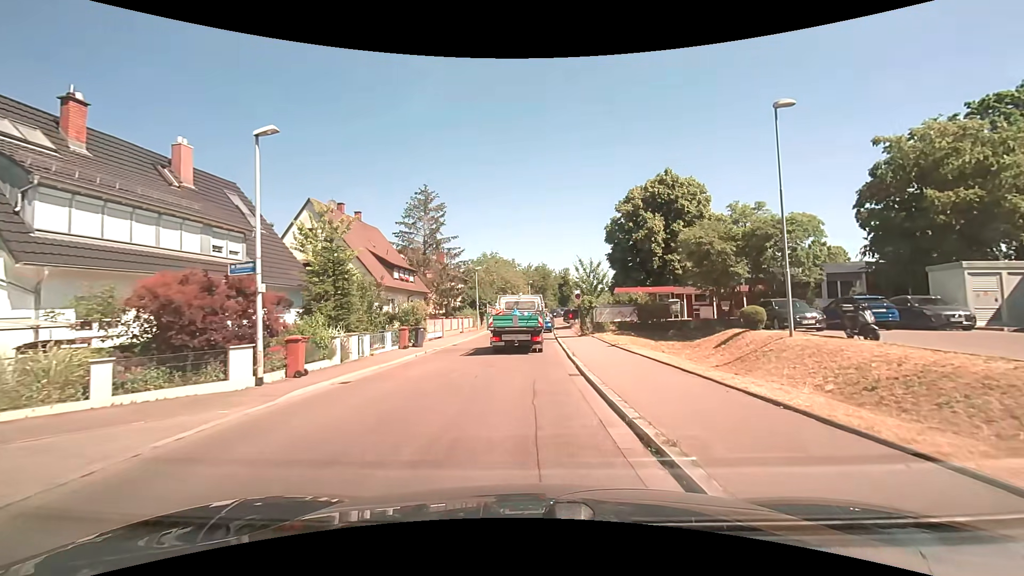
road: unclassified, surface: asphalt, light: Day
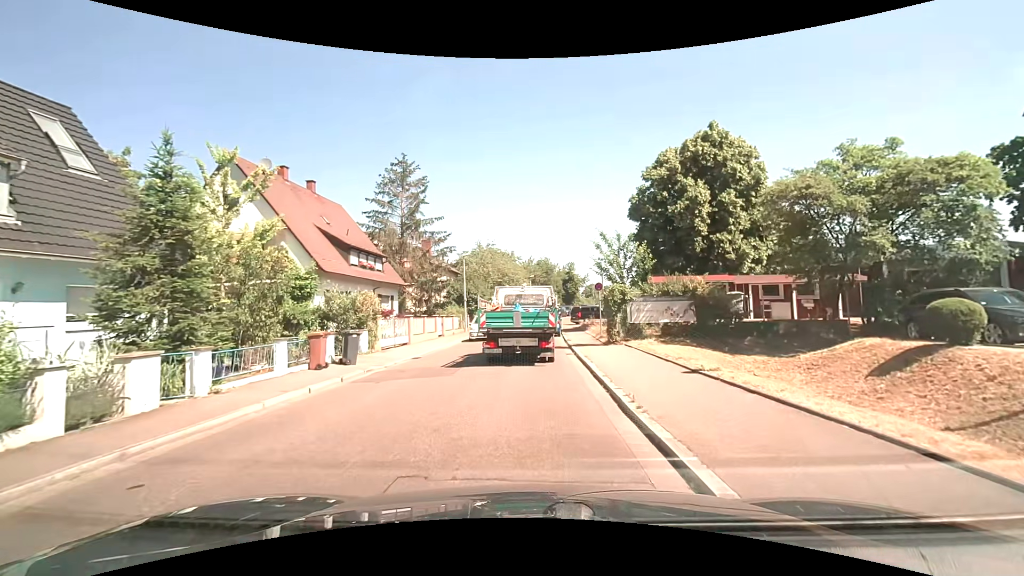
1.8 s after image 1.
(0.0, +9.7) m; +1°
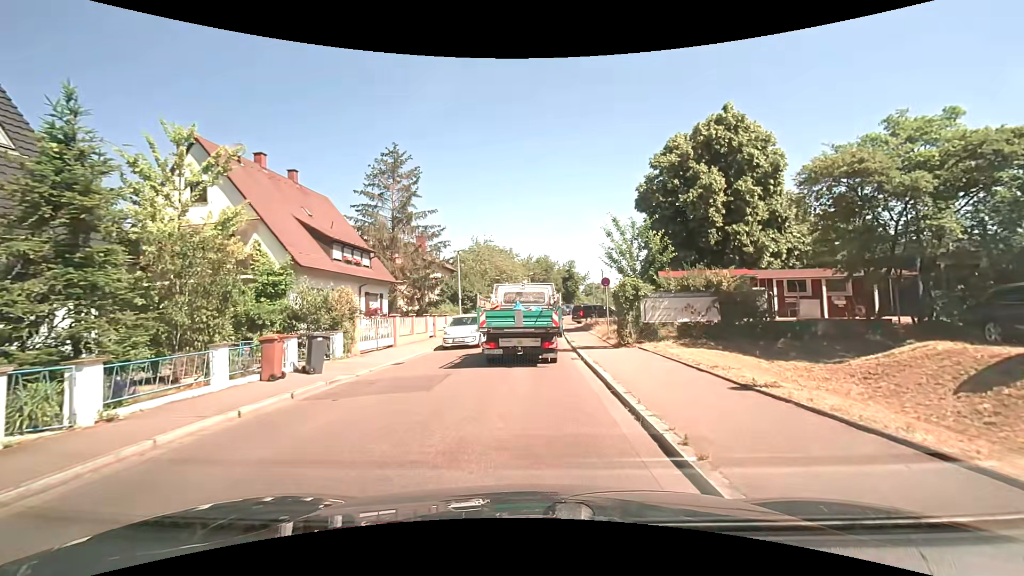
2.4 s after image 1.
(0.0, +2.5) m; -1°
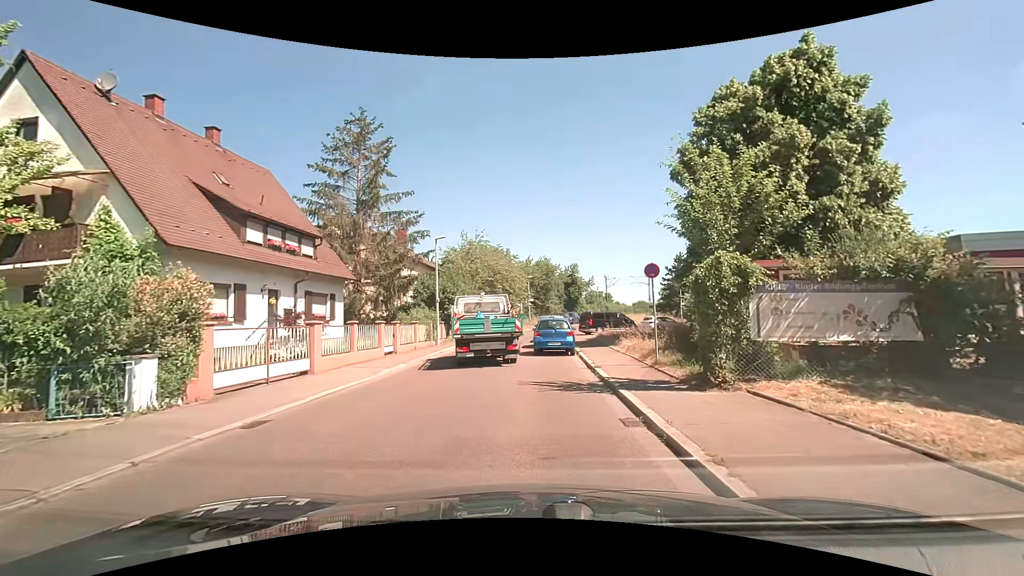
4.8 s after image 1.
(0.0, +8.4) m; 0°
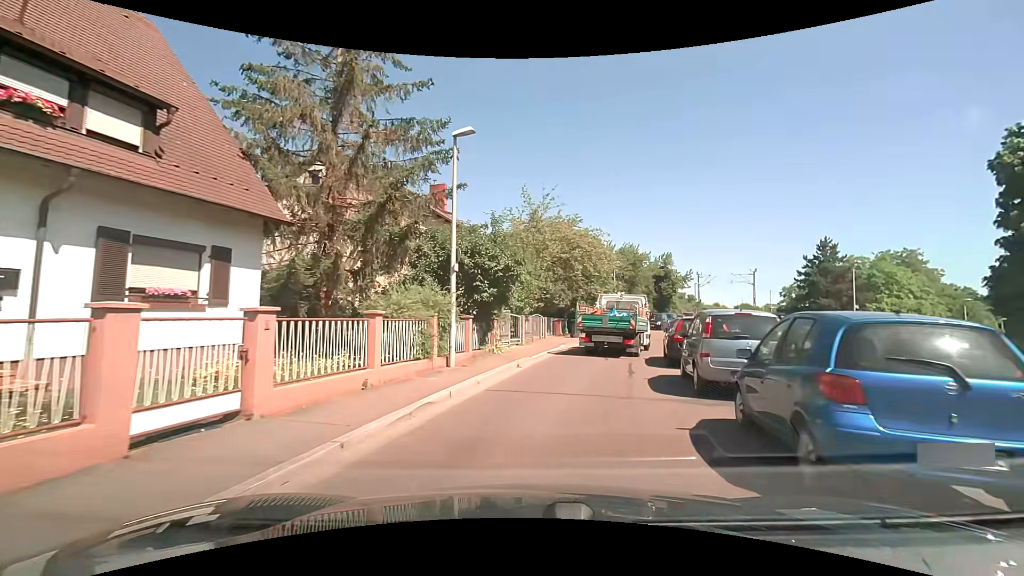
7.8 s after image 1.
(-1.4, +15.8) m; -8°
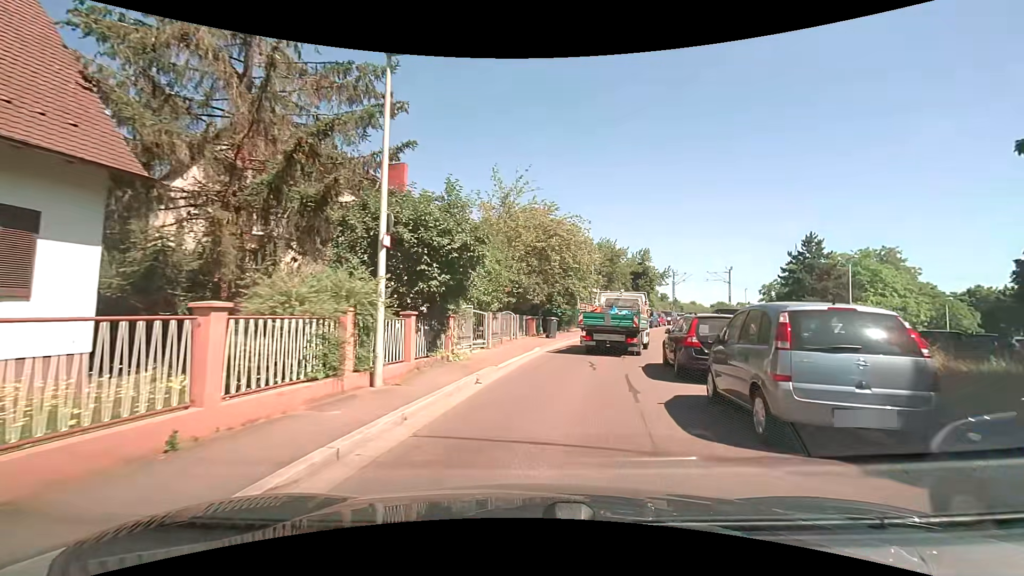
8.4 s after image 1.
(+0.1, +3.9) m; +3°
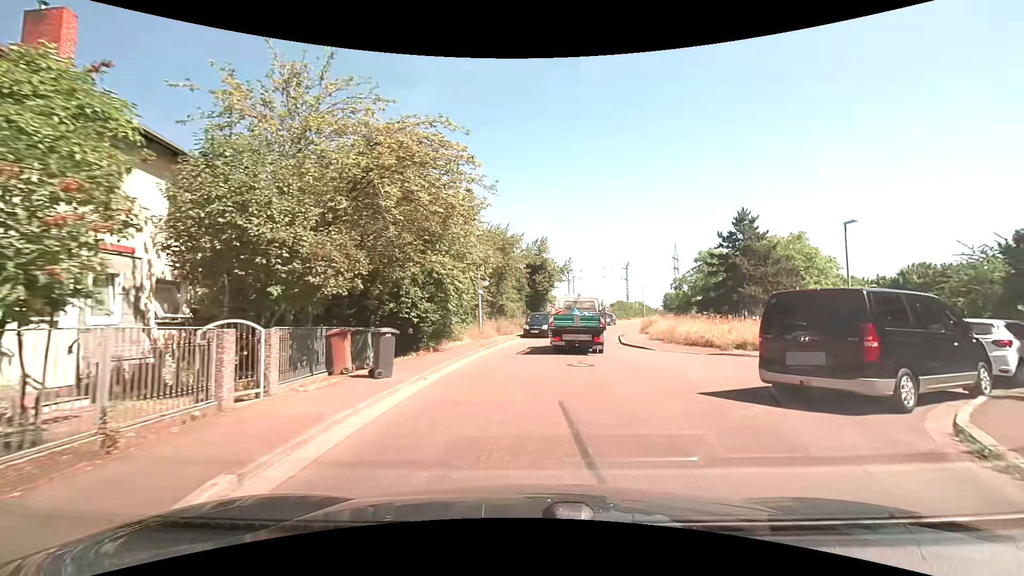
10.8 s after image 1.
(+1.7, +14.1) m; +13°
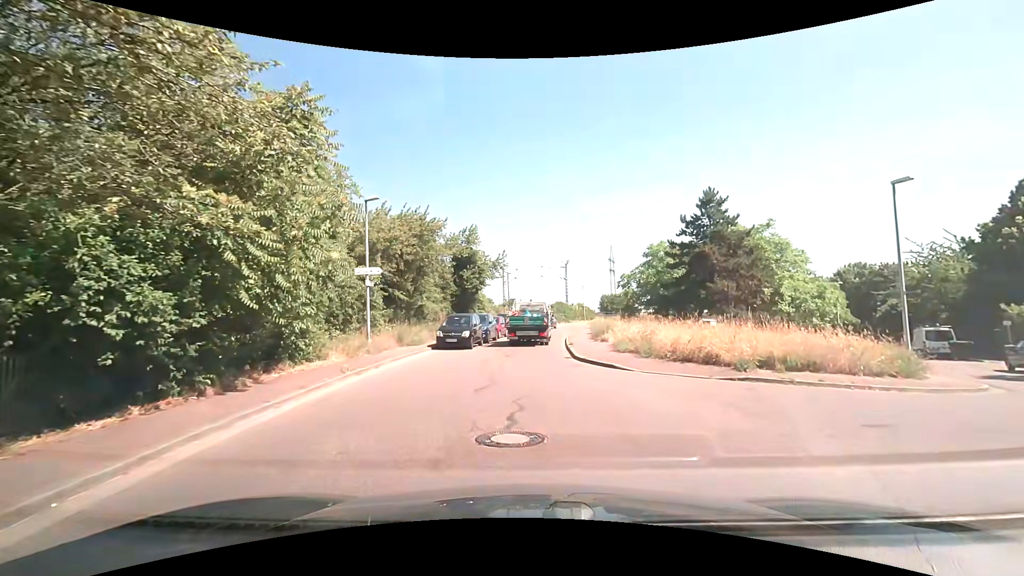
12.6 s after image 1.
(+0.7, +8.7) m; +9°
(0, +10) (-1, +20) (0, +30) (0, +40) (+2, +50) (+4, +60) (+7, +69) (+10, +79) (+14, +88) (+18, +97) m
